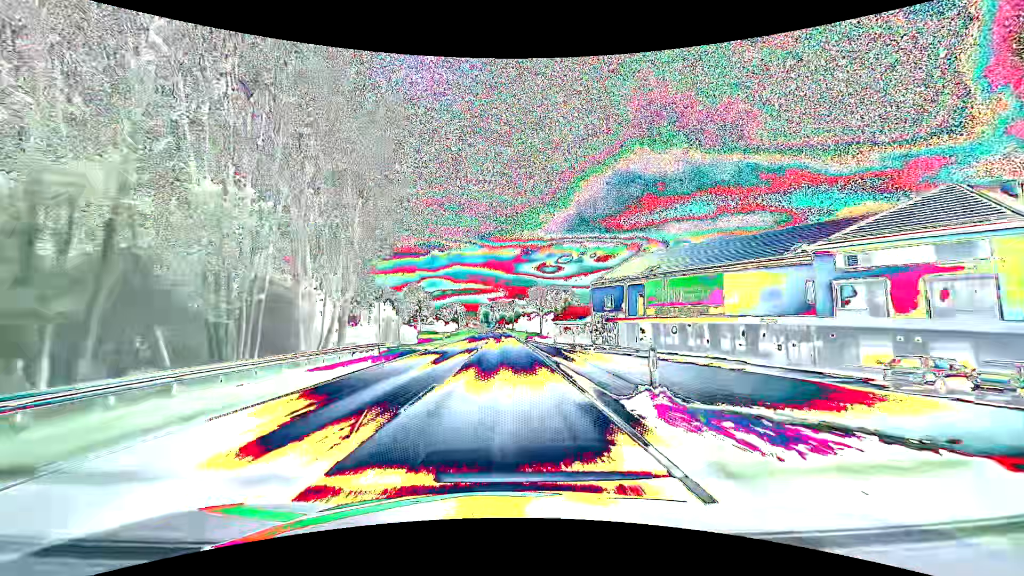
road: primary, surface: asphalt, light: Day
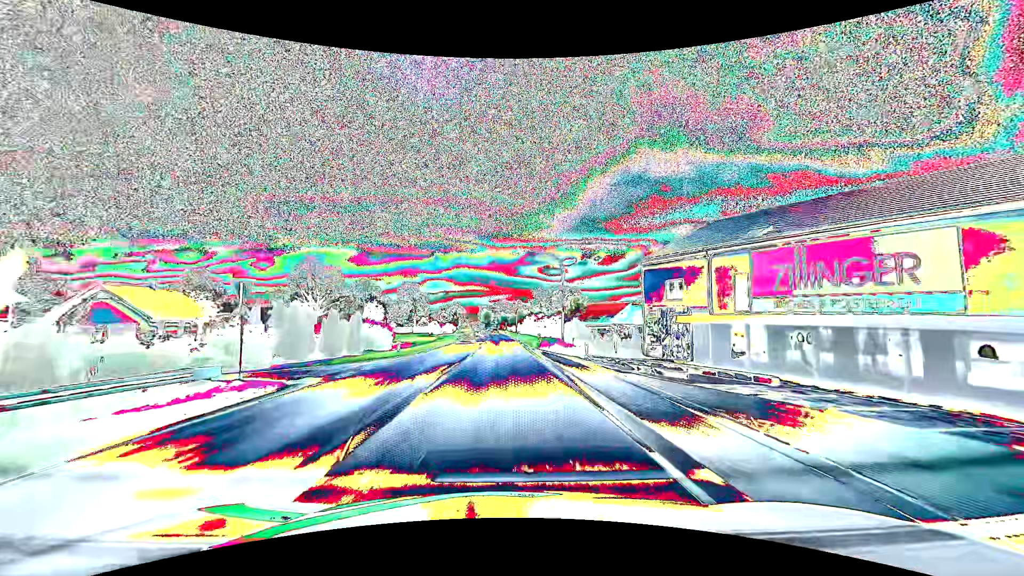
(0.0, +21.6) m; 0°
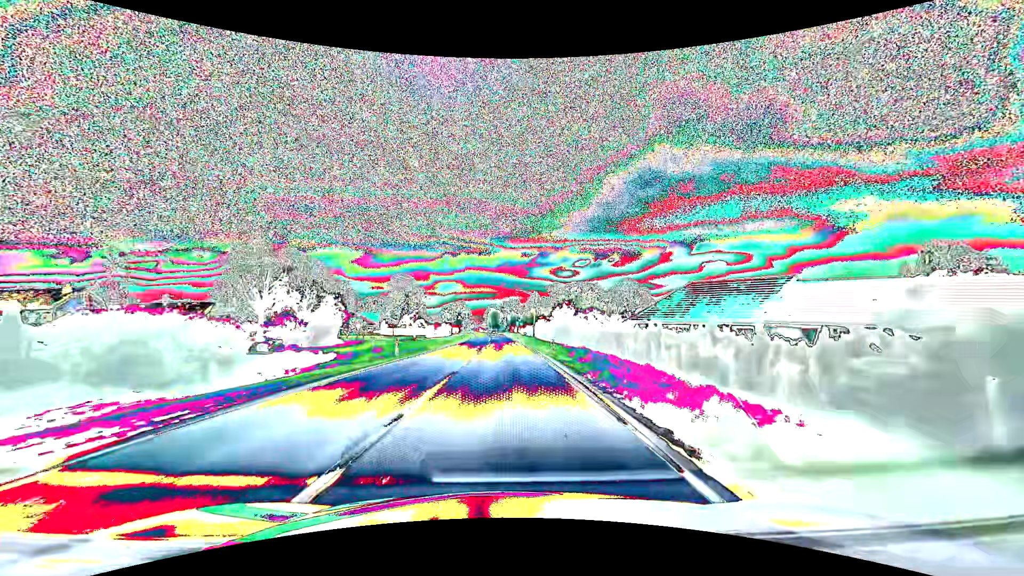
(-0.4, +42.9) m; -2°
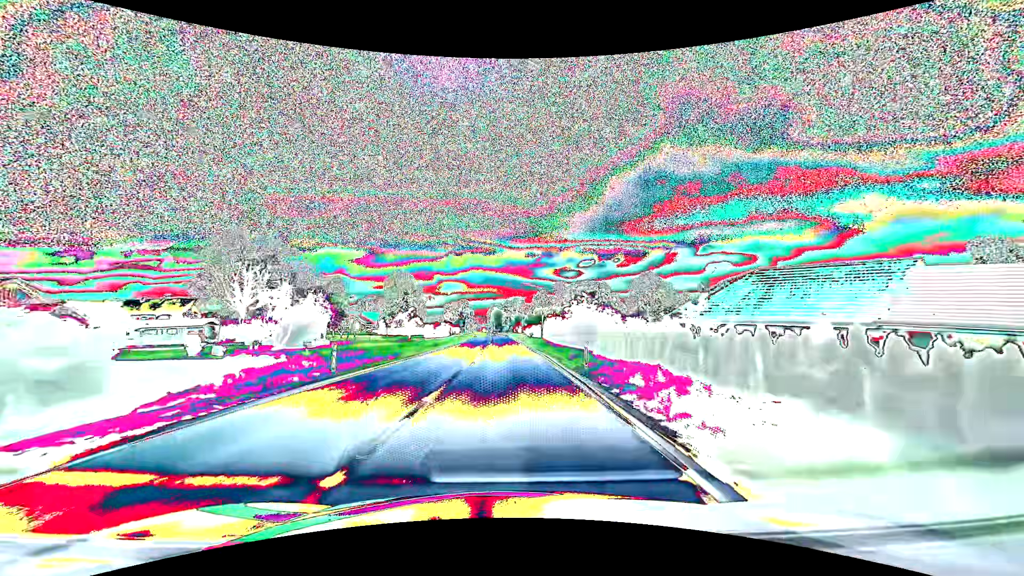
(0.0, +10.7) m; 0°
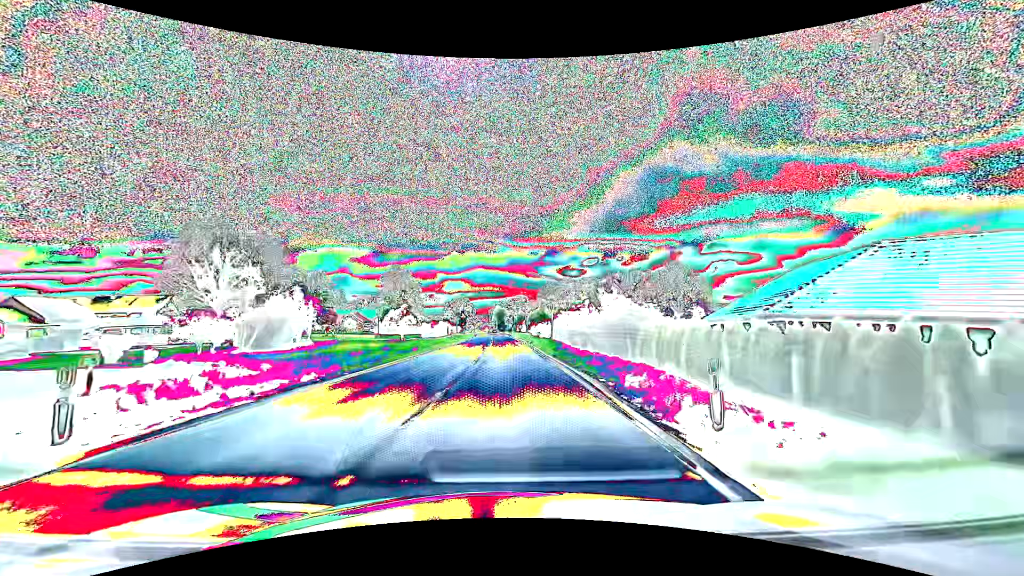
(0.0, +10.7) m; 0°
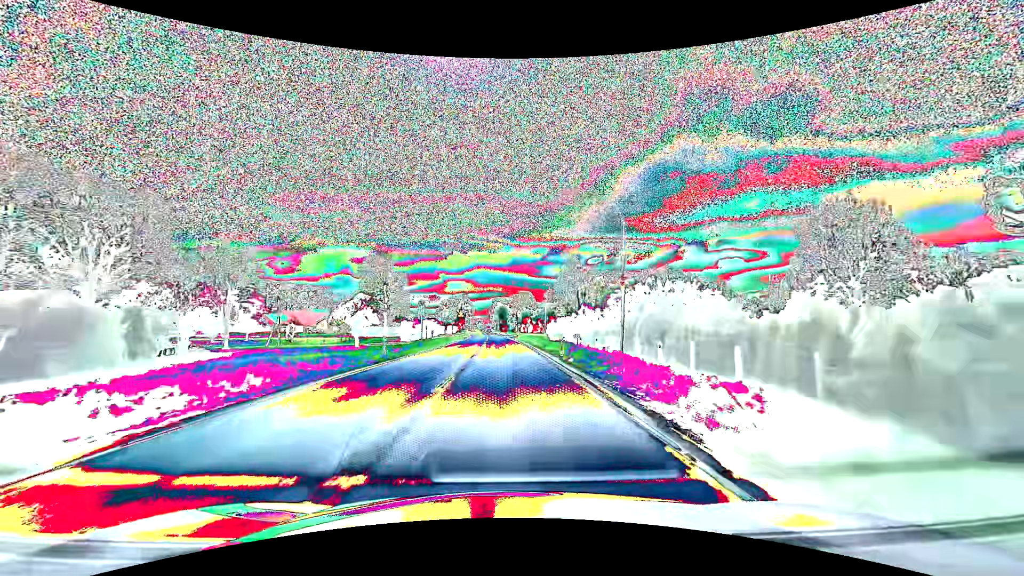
(0.0, +32.2) m; 0°
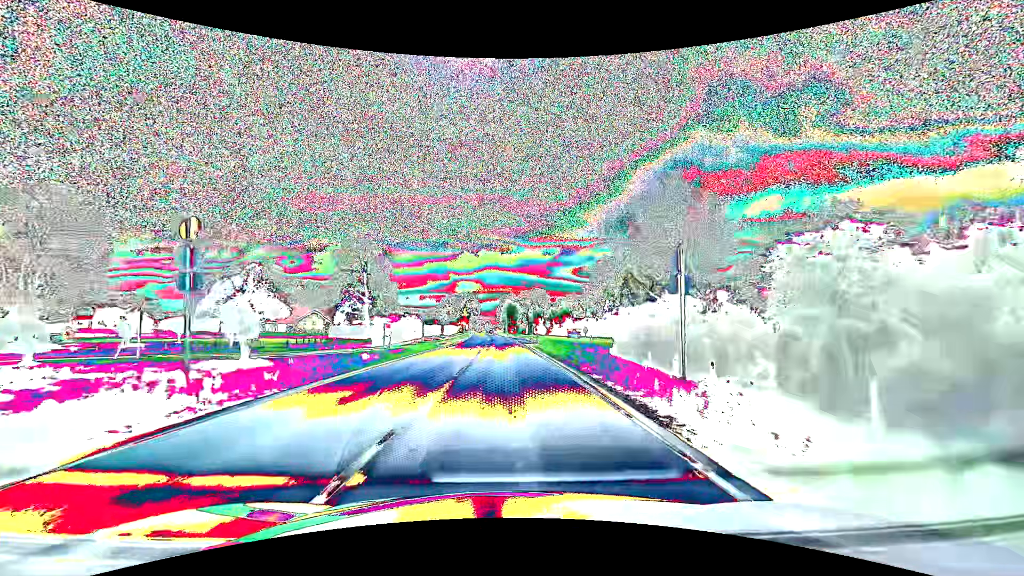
(-0.3, +32.2) m; -1°
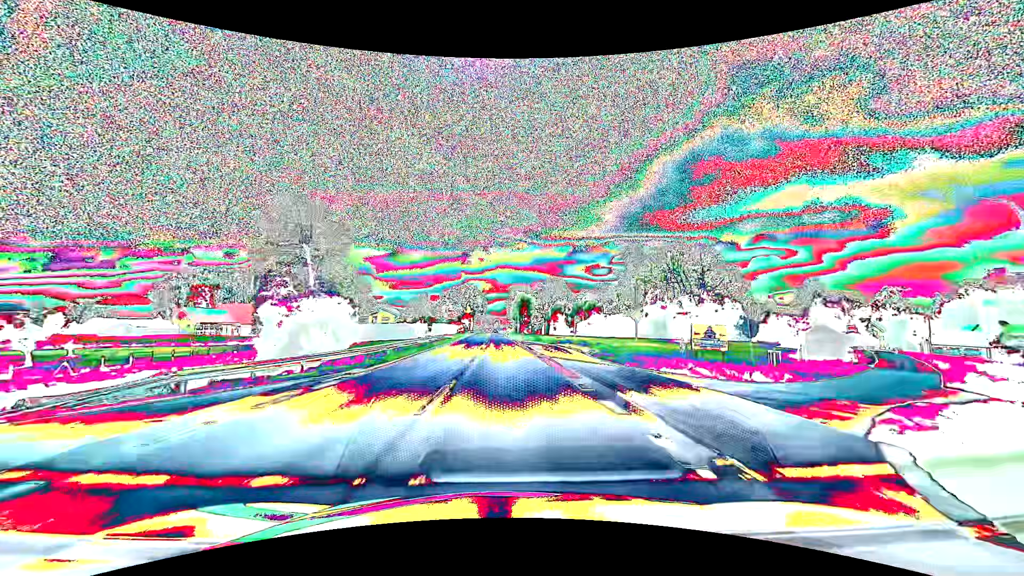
(-0.4, +42.9) m; -1°
(0, +10) (0, +20) (0, +30) (0, +40) (-1, +50) (-1, +60) (-1, +70) (-1, +80) (-2, +90) (-2, +100) m
